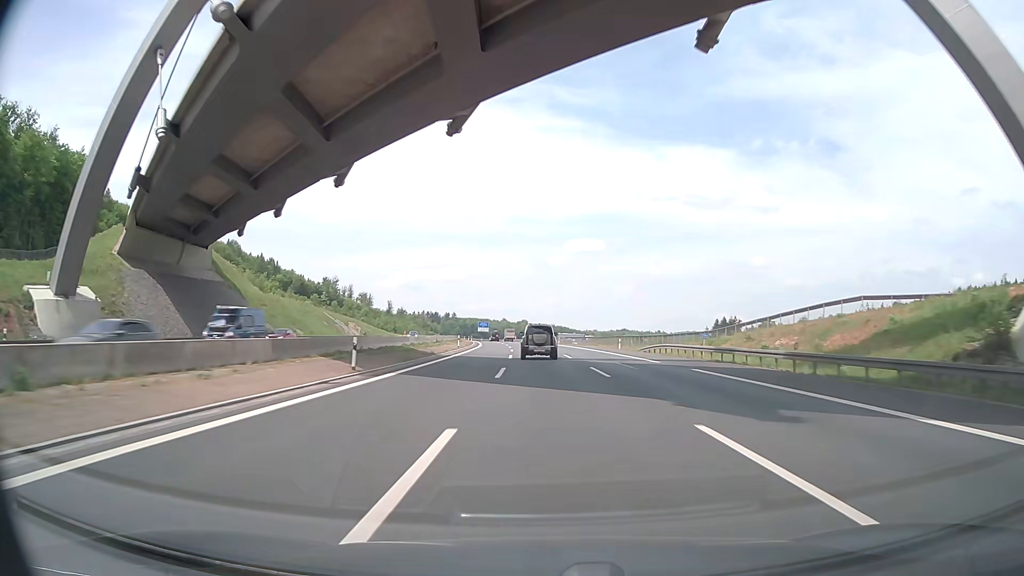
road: motorway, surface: asphalt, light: Day
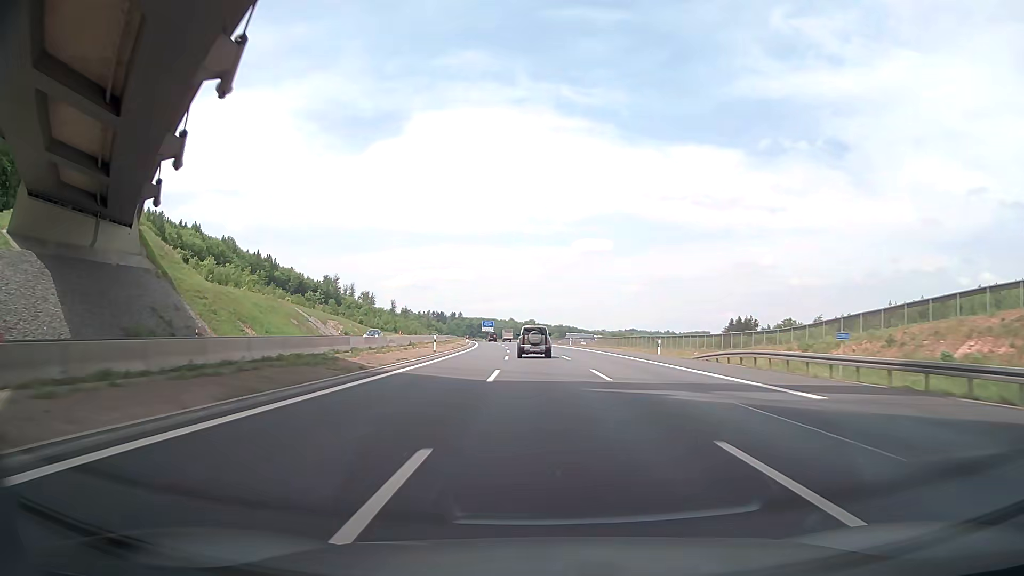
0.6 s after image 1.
(-0.1, +19.5) m; -1°
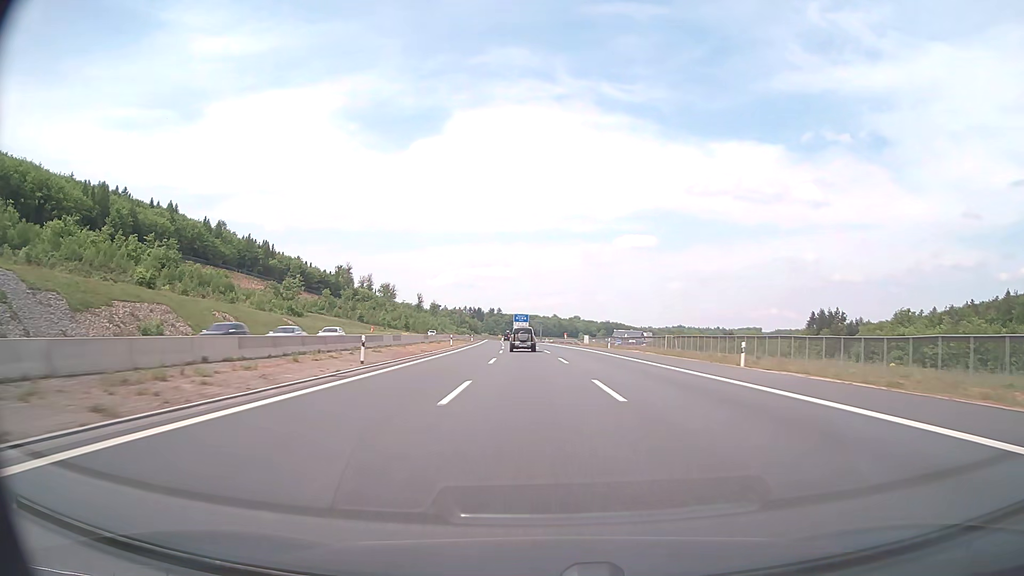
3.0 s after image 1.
(-2.6, +78.0) m; -4°
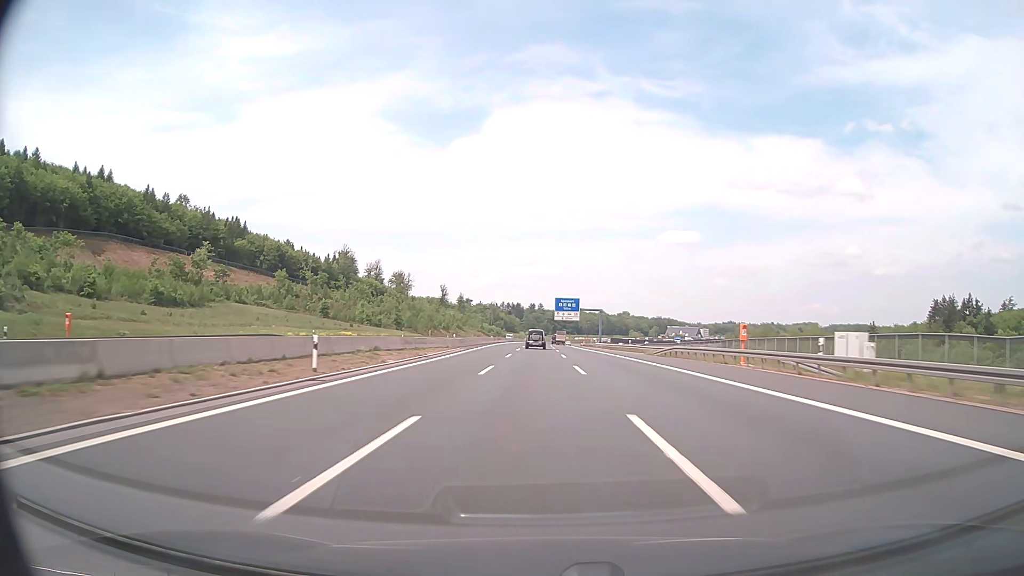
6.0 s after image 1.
(-3.8, +97.7) m; -4°
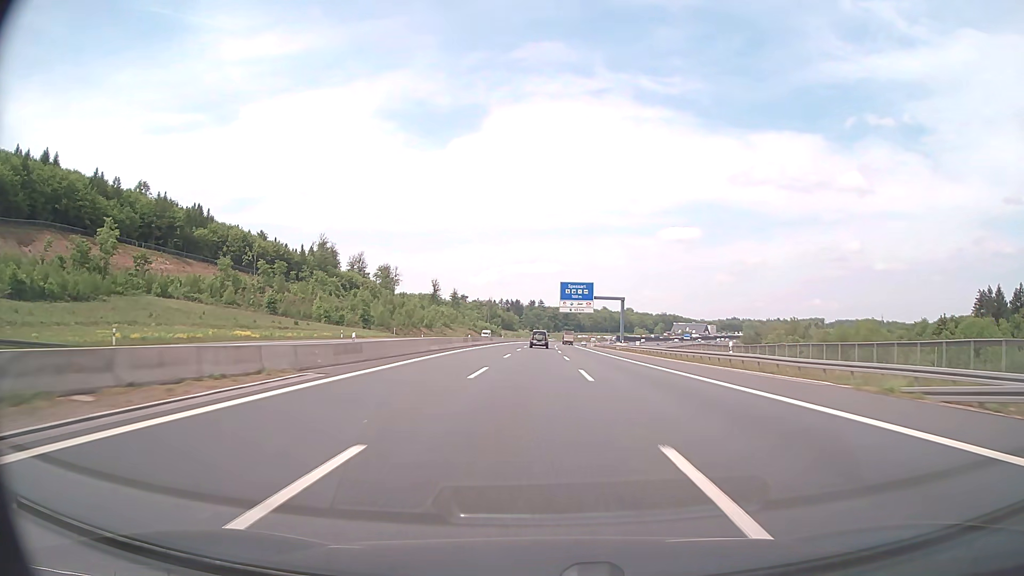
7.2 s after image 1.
(-0.1, +39.1) m; 0°
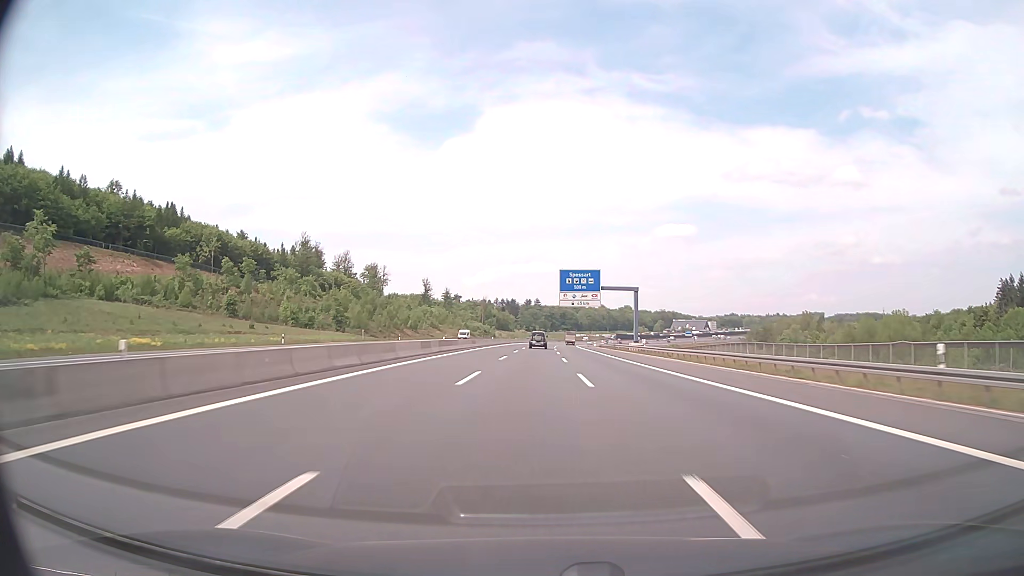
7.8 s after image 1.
(+0.1, +19.6) m; 0°
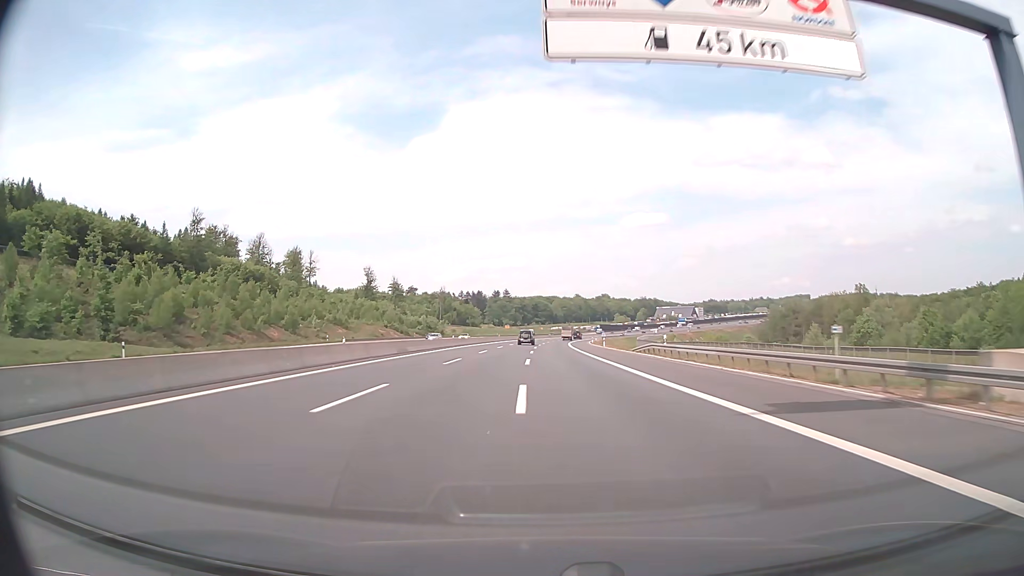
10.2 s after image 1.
(+1.5, +78.2) m; +2°
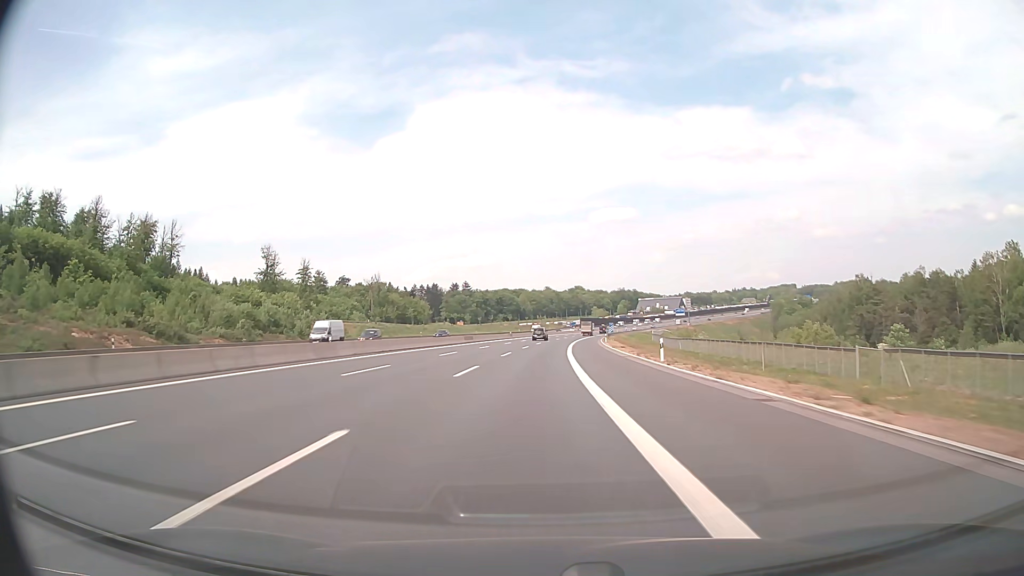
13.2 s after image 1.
(+2.4, +97.8) m; +3°
(0, +10) (0, +20) (0, +30) (0, +40) (0, +50) (+1, +60) (+1, +70) (+2, +80) (+2, +90) (+3, +100) m
